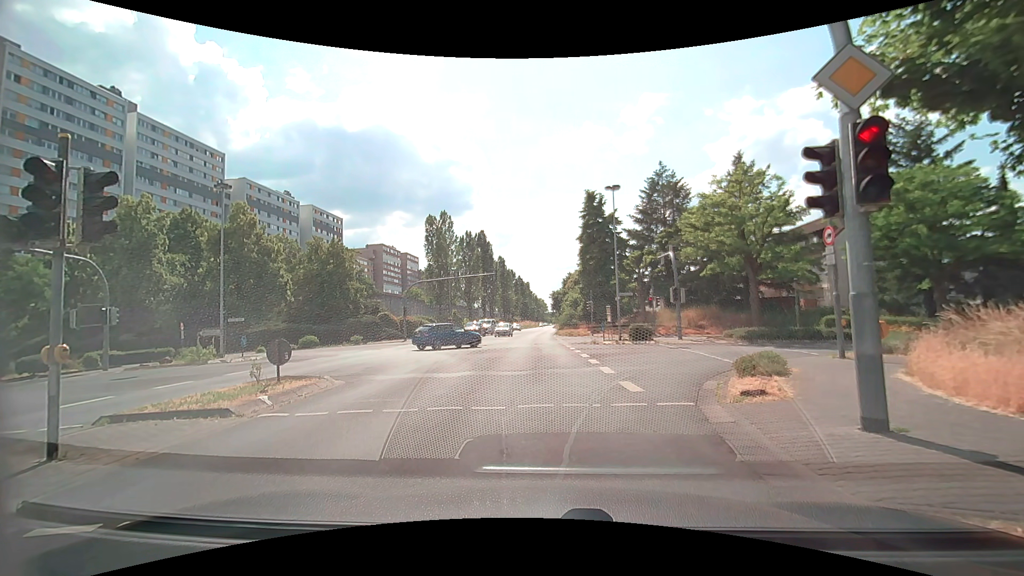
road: secondary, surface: asphalt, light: Day
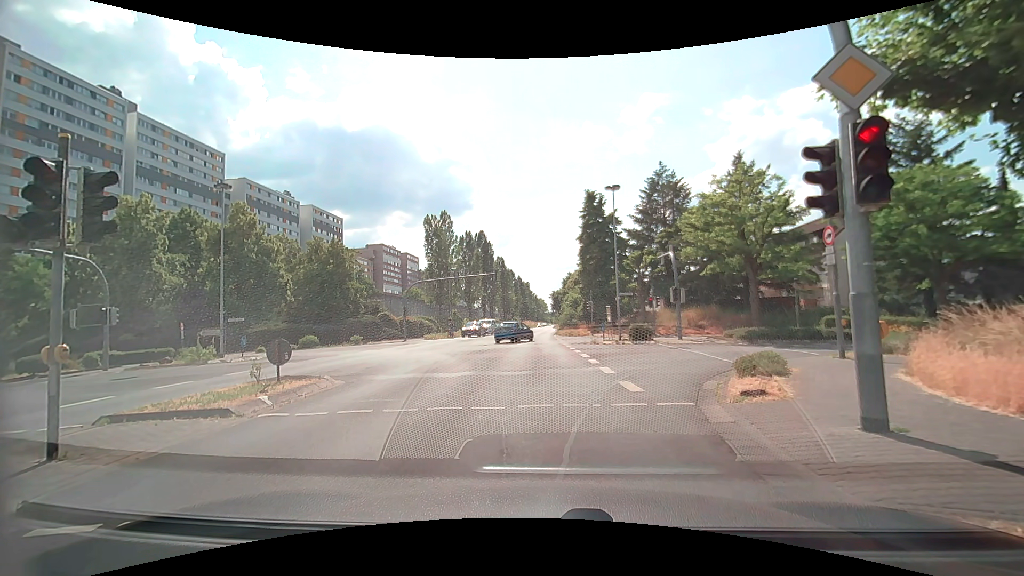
(0.0, 0.0) m; 0°
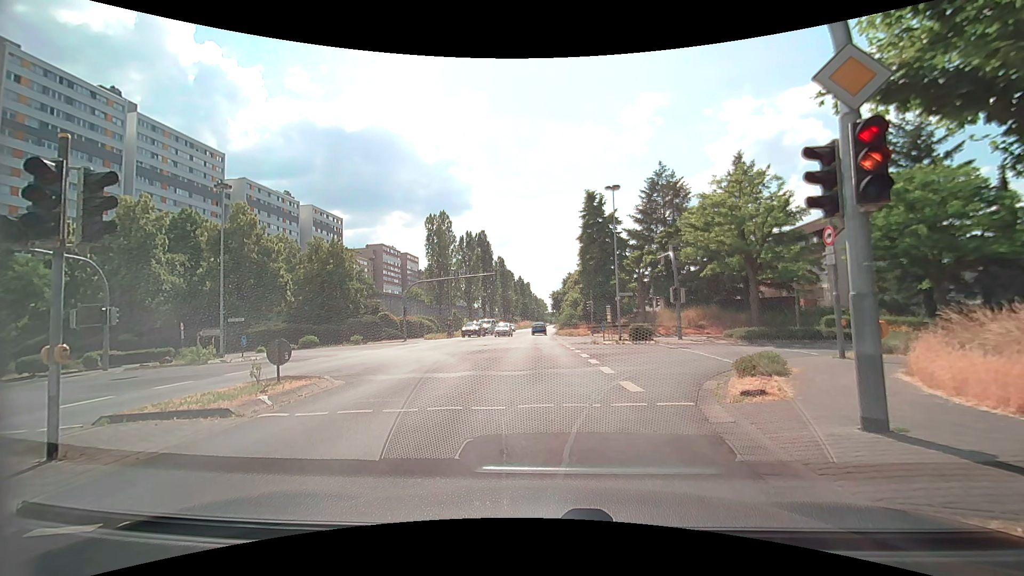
(0.0, 0.0) m; 0°
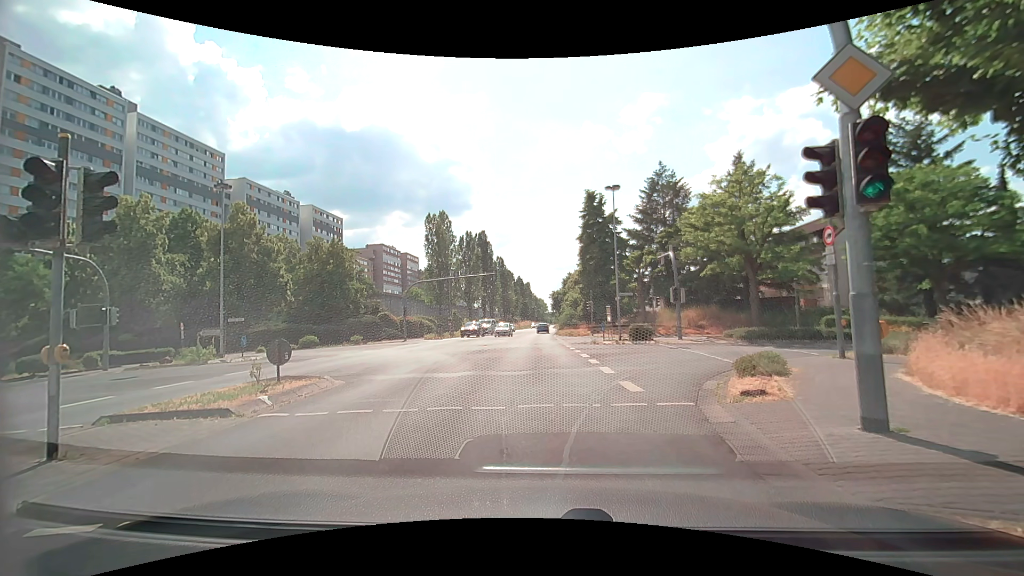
(0.0, 0.0) m; 0°
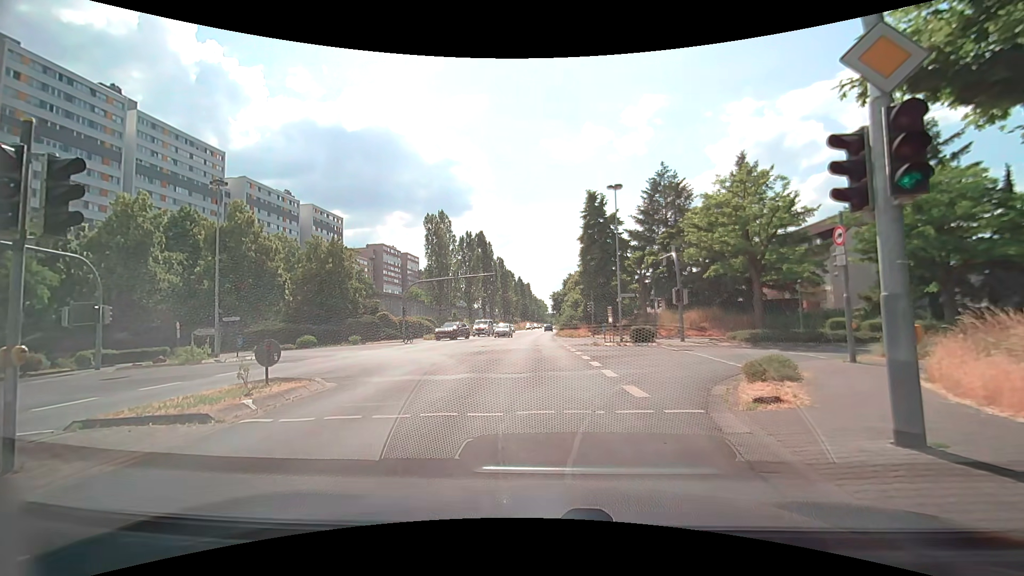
(0.0, +0.5) m; 0°
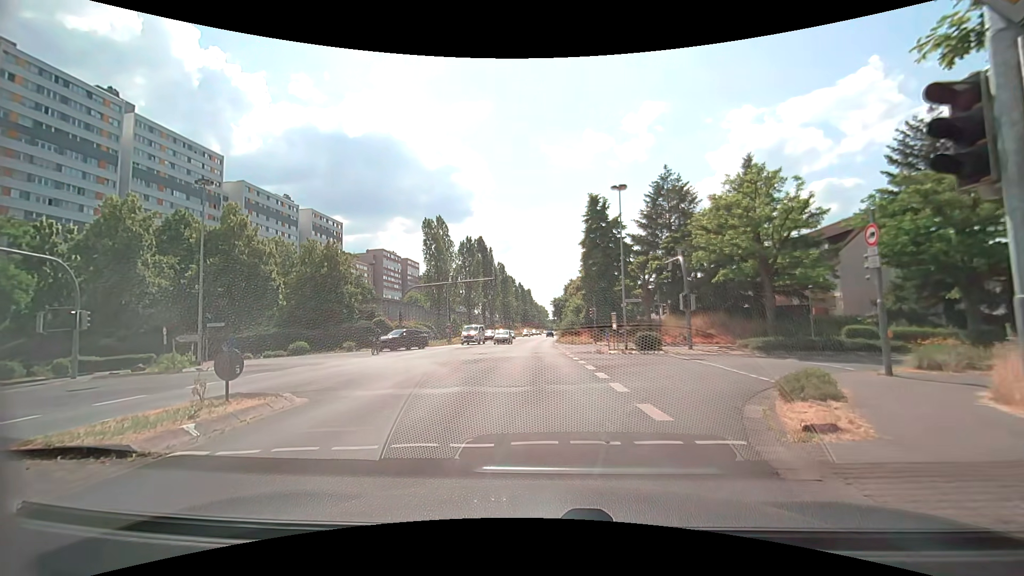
(0.0, +1.5) m; -1°
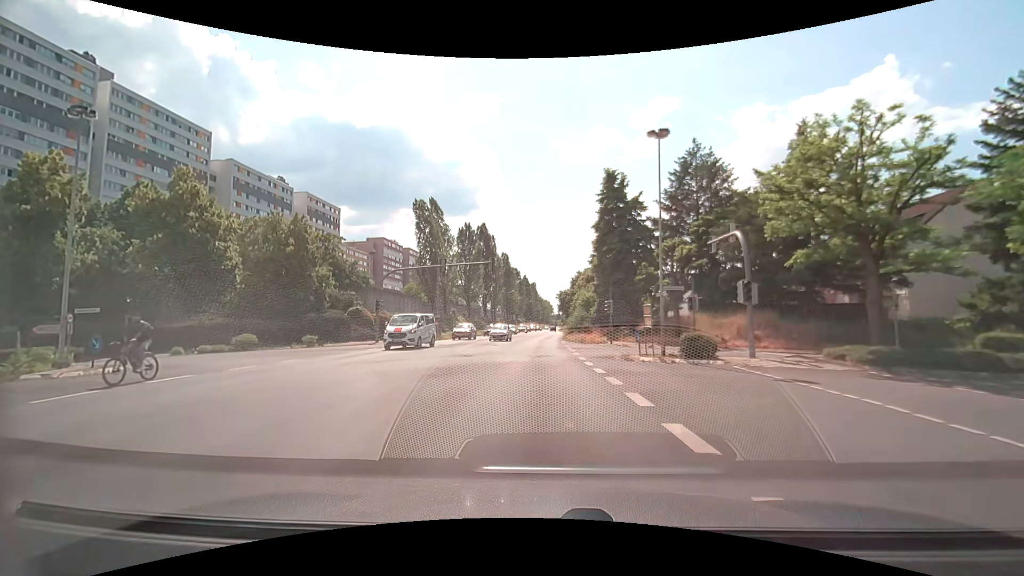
(-0.1, +8.3) m; 0°
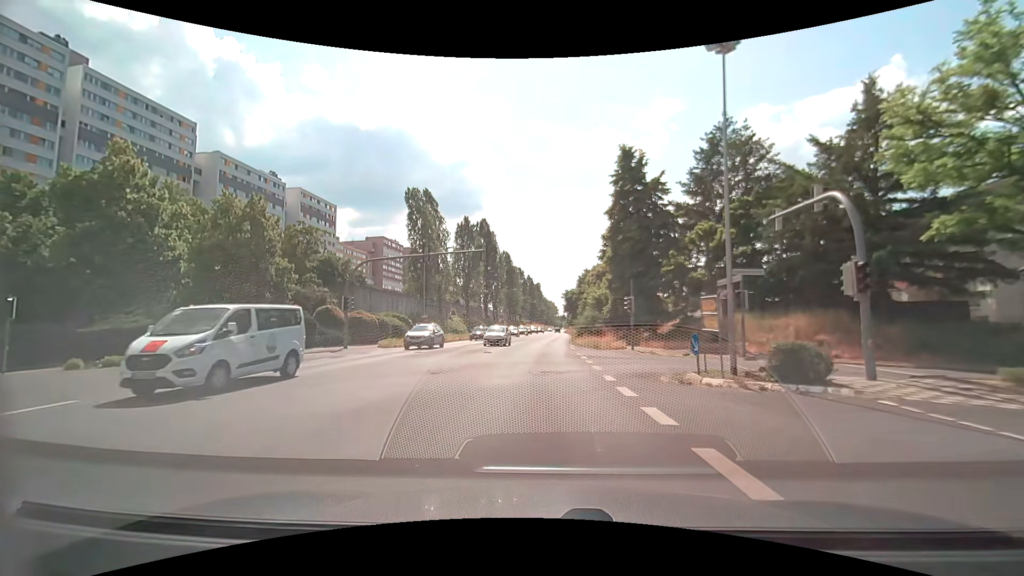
(-0.1, +7.4) m; 0°
